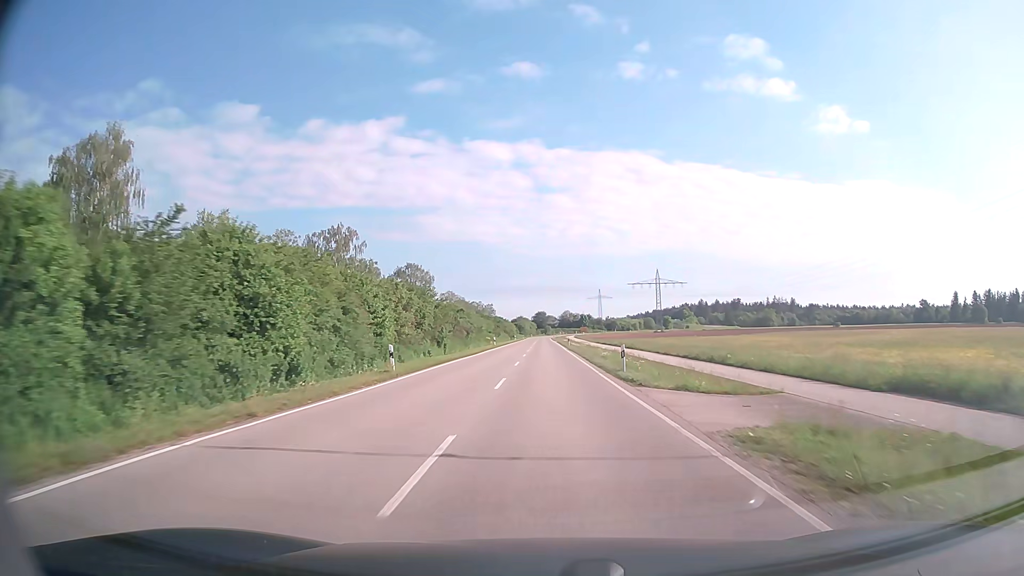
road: unclassified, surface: asphalt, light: Day
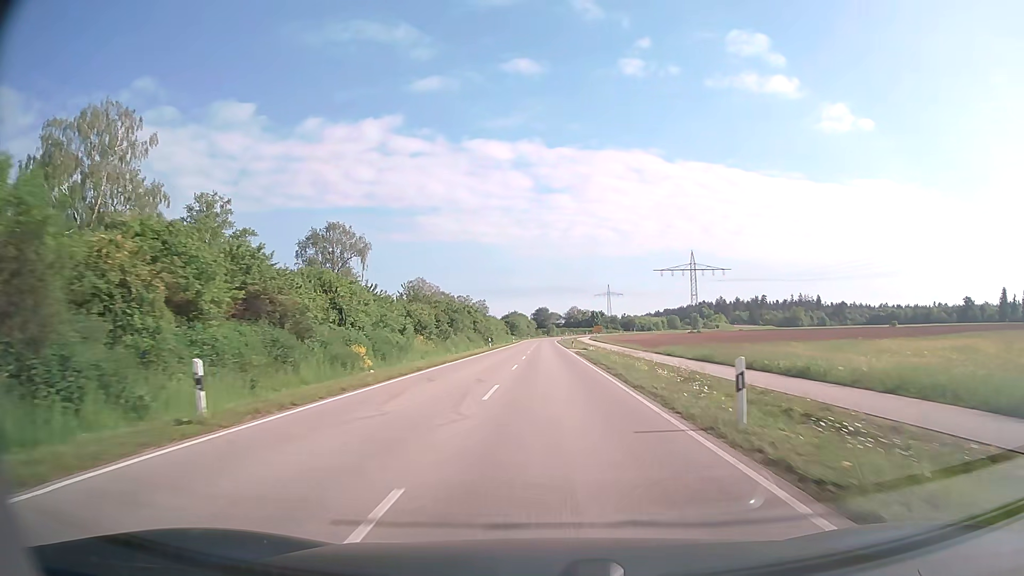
(-0.2, +62.6) m; 0°
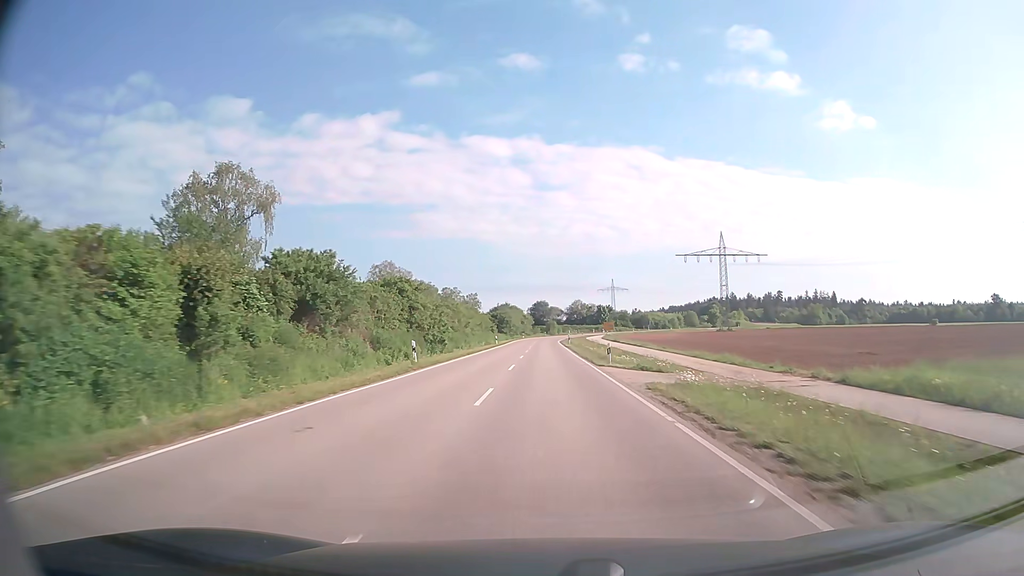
(+0.1, +37.1) m; 0°
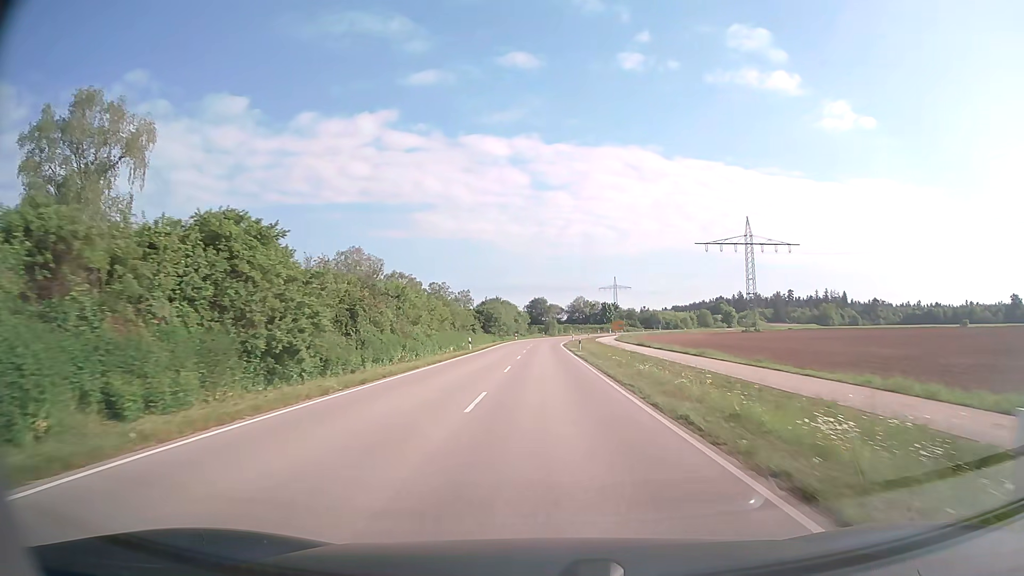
(0.0, +24.7) m; 0°
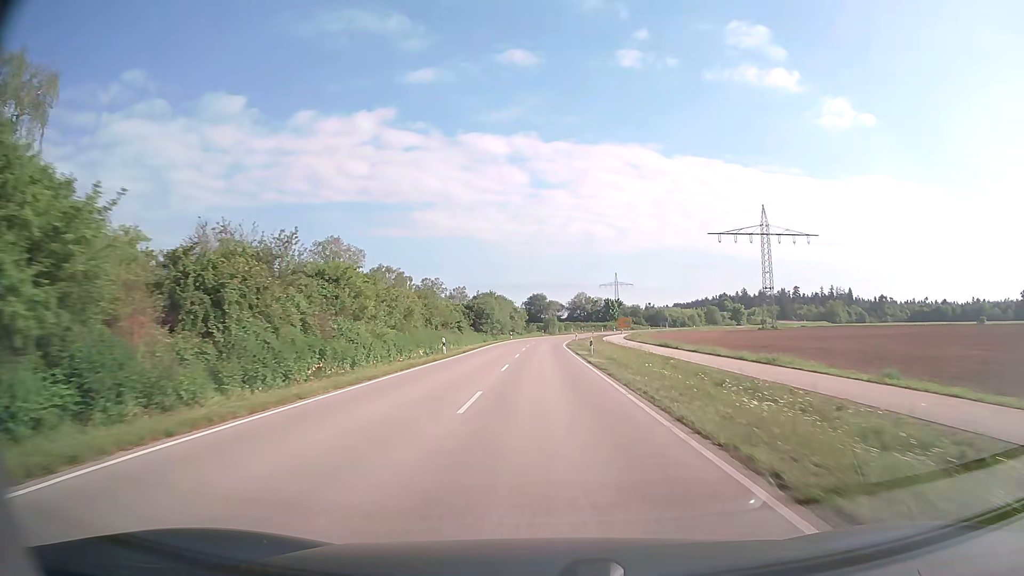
(0.0, +12.3) m; 0°
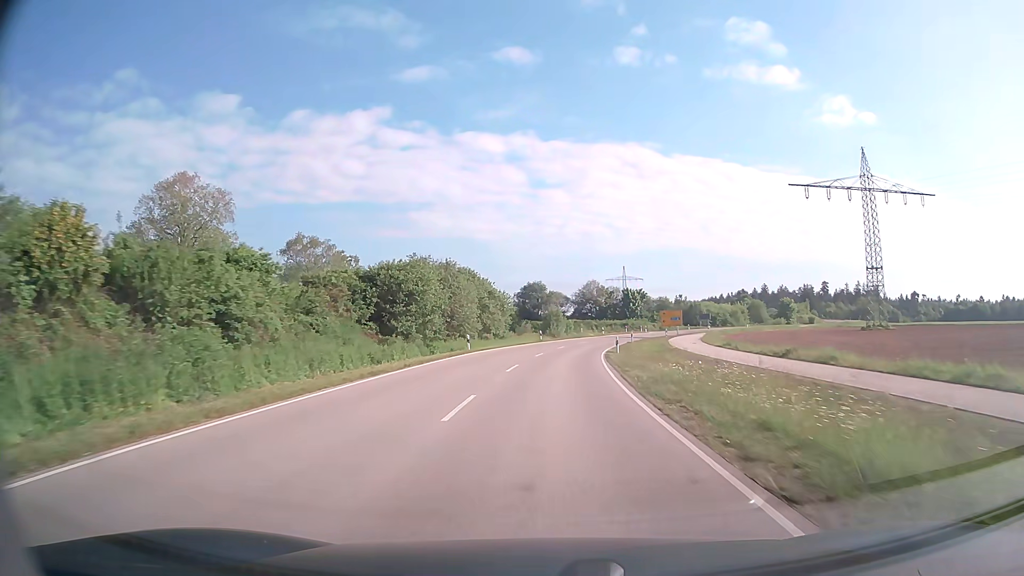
(-0.1, +48.5) m; 0°
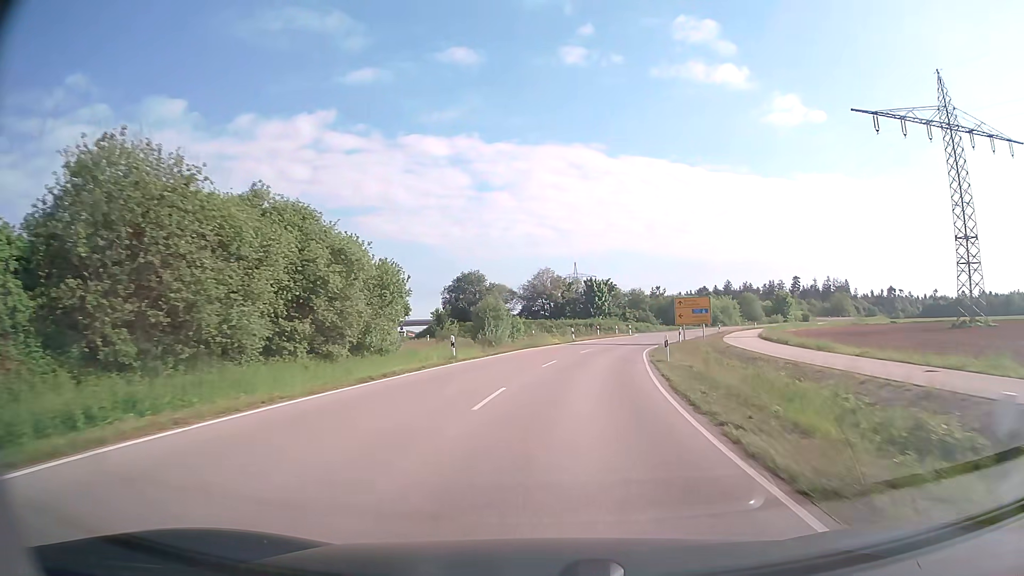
(+1.0, +34.2) m; +4°
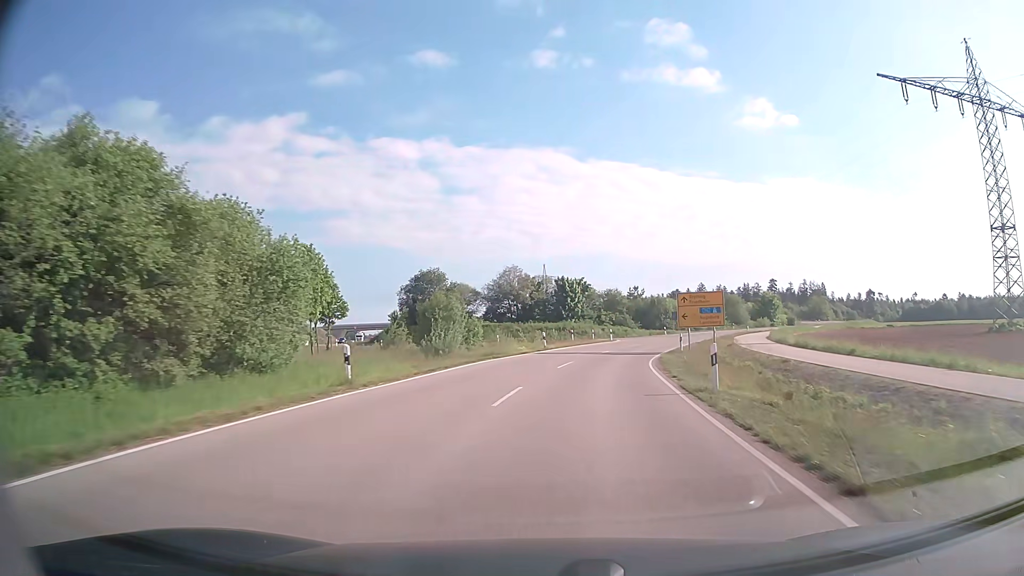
(+0.2, +10.9) m; +2°
(0, +10) (+1, +20) (+3, +30) (+5, +40) (+8, +49) (+11, +59) (+15, +68) (+19, +77) (+24, +86) (+29, +94) m
